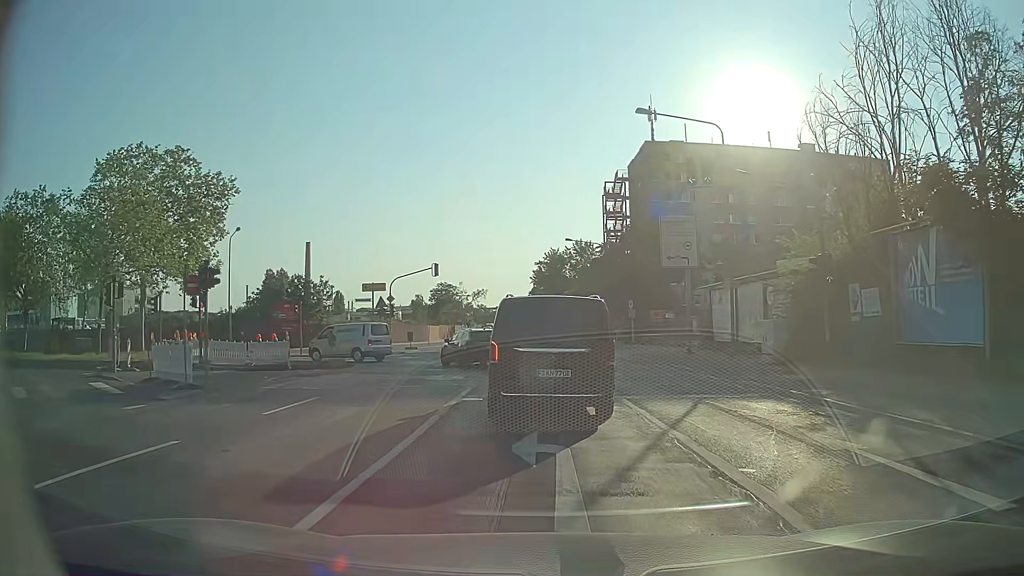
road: secondary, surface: asphalt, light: Day
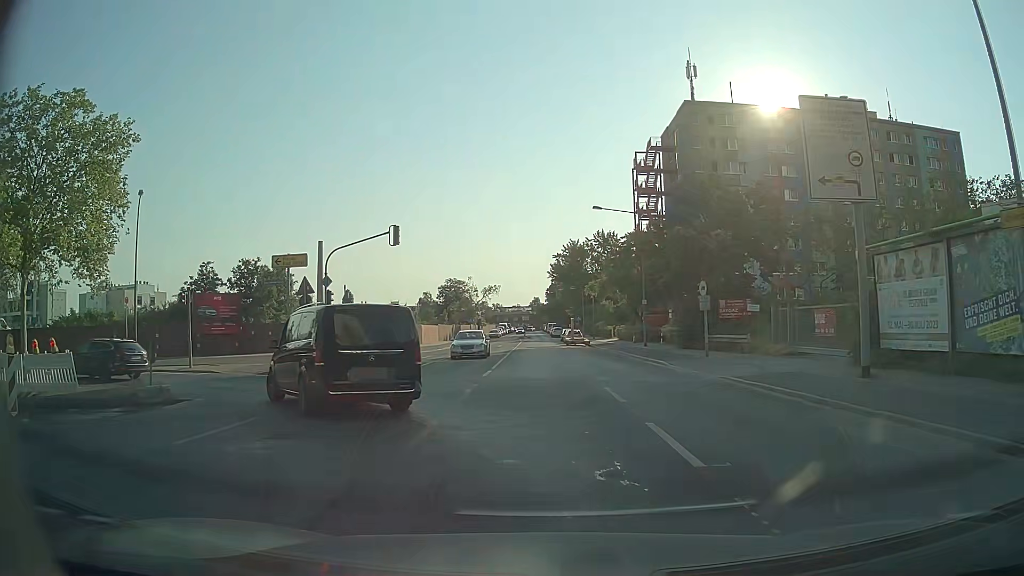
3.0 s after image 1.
(-0.1, +16.9) m; -1°
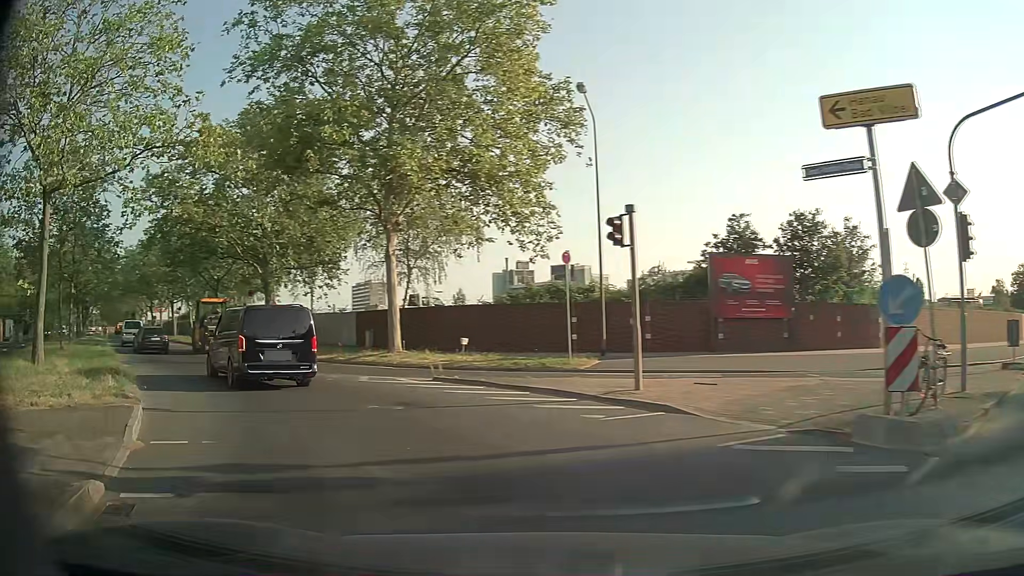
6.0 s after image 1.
(-5.3, +16.6) m; -48°
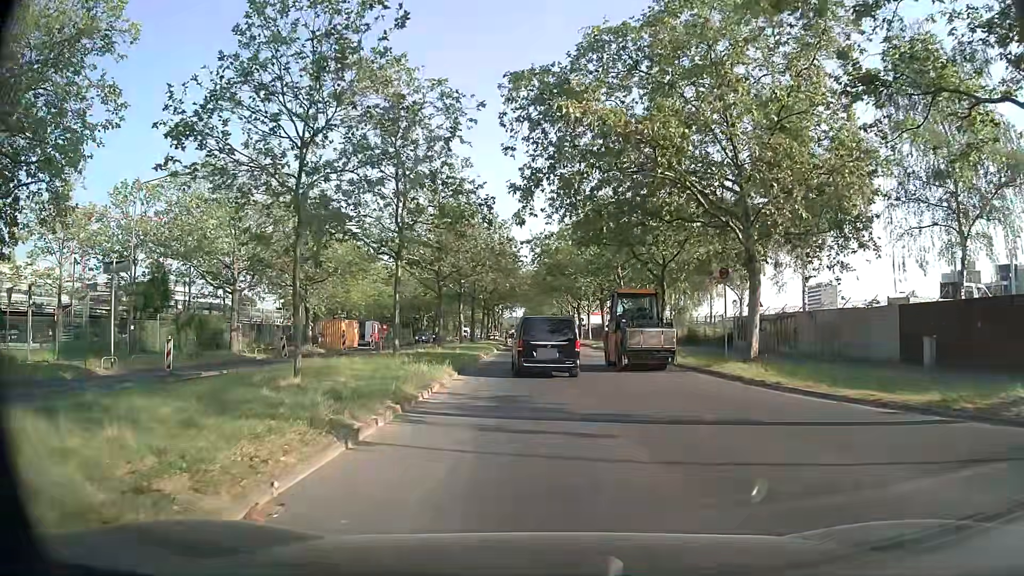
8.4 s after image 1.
(-6.9, +15.1) m; -39°
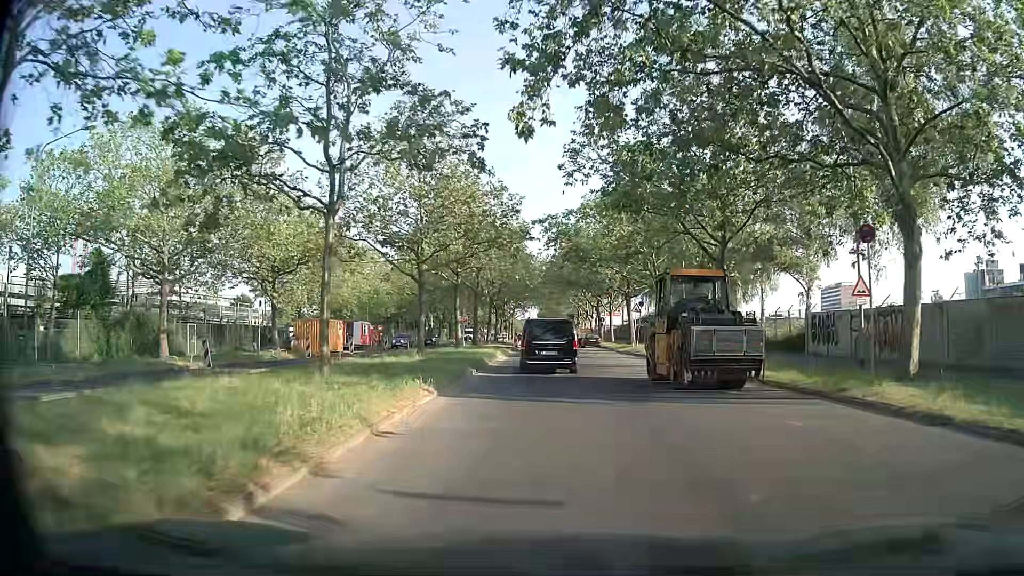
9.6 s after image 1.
(-0.2, +10.1) m; -2°
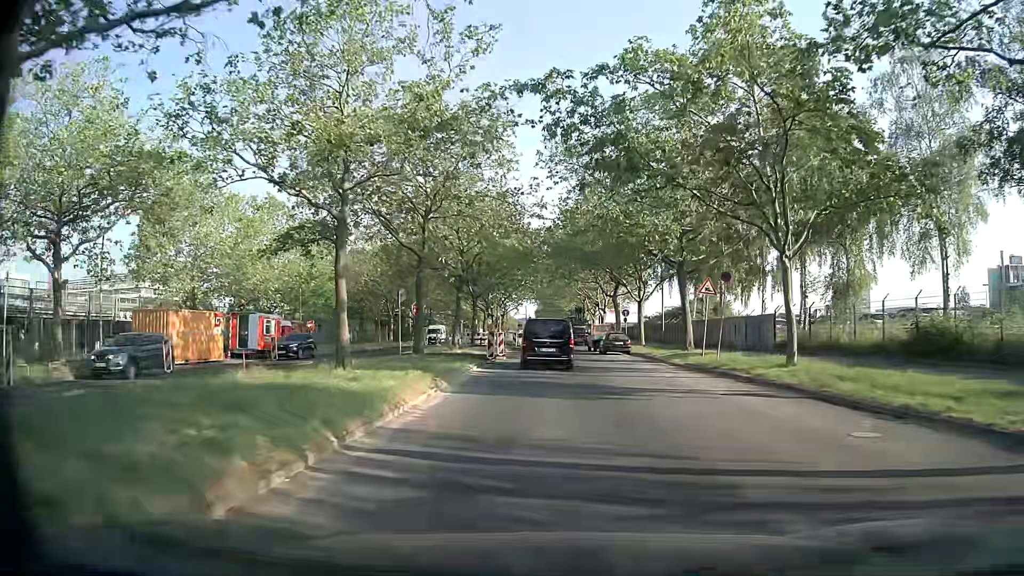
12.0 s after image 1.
(+0.2, +23.3) m; +1°
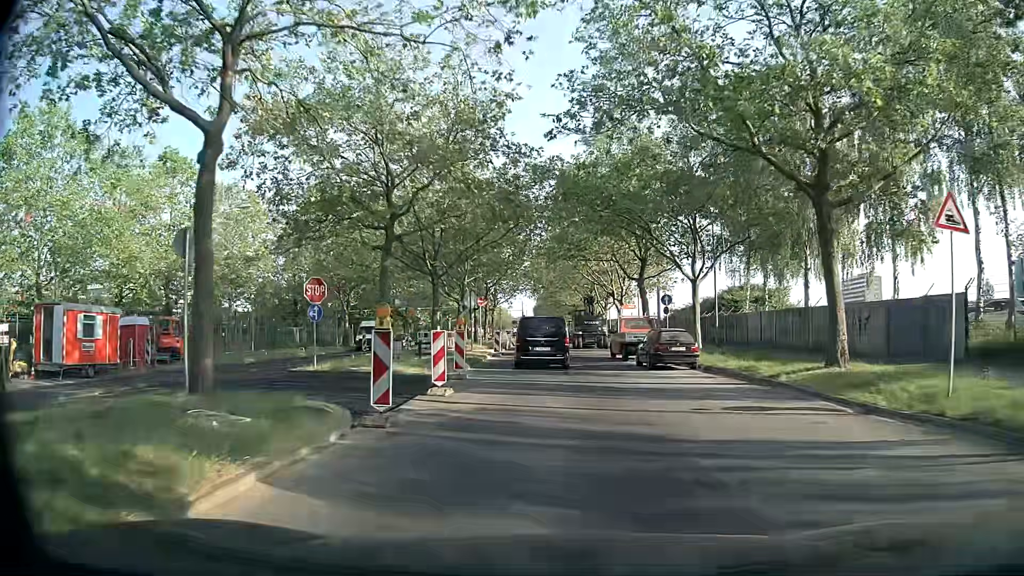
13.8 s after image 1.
(-0.2, +18.6) m; 0°
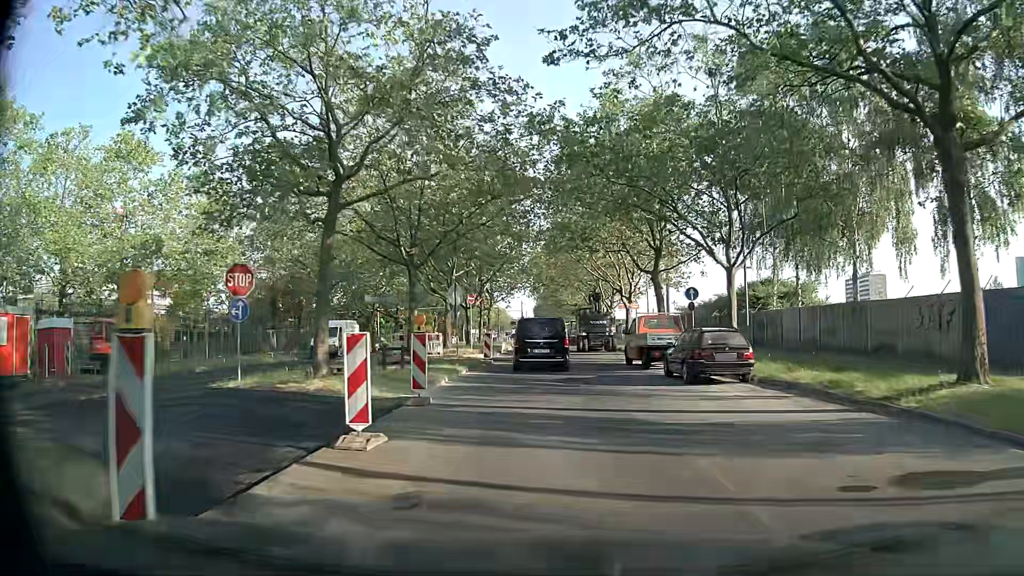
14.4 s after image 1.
(0.0, +6.1) m; 0°
(0, +10) (0, +20) (0, +30) (0, +40) (-1, +50) (-1, +60) (-1, +70) (-1, +80) (-2, +90) (-2, +100) m
